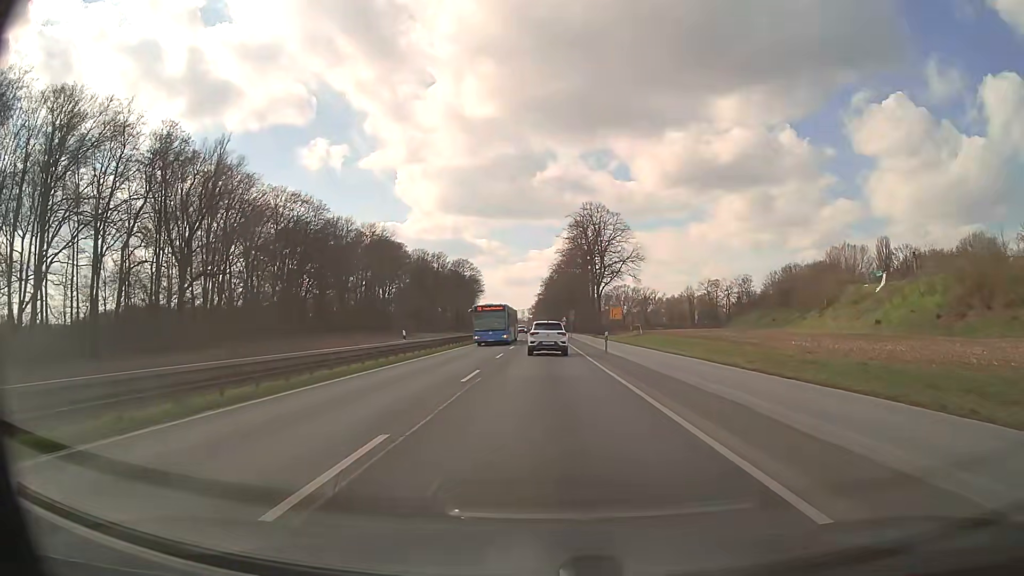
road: primary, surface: asphalt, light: Day
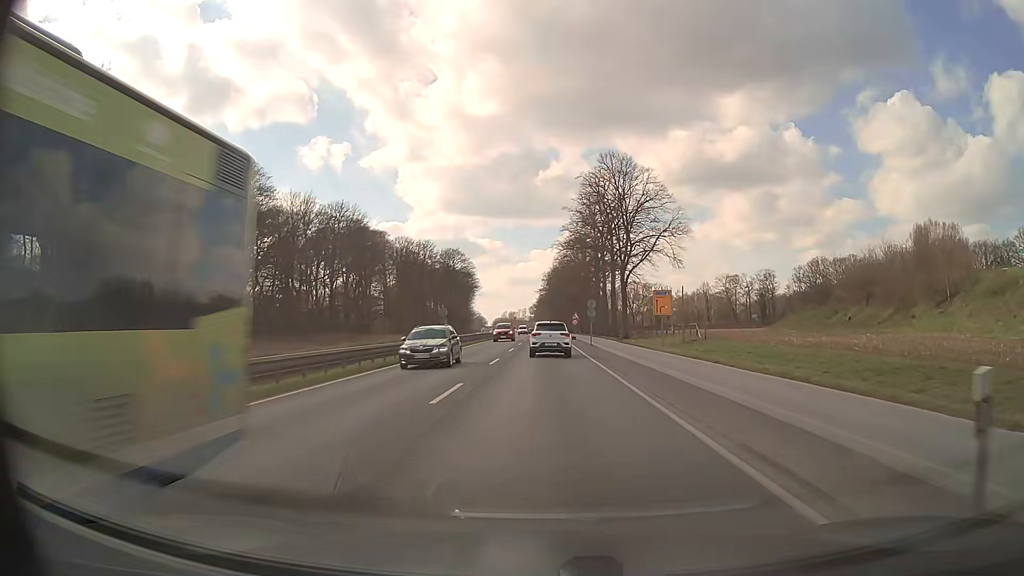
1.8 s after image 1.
(-0.1, +28.9) m; 0°
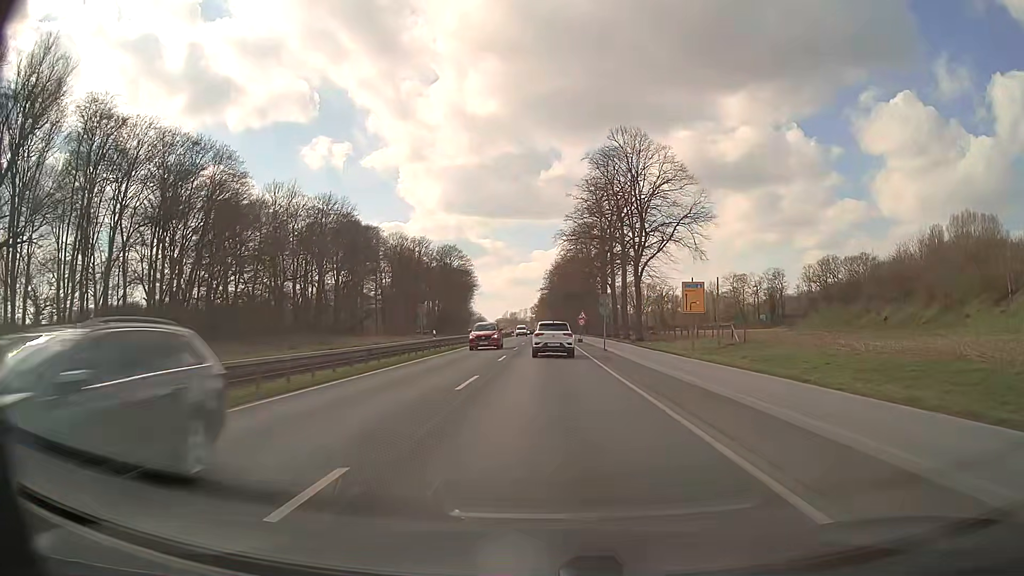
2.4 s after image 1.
(0.0, +9.5) m; 0°
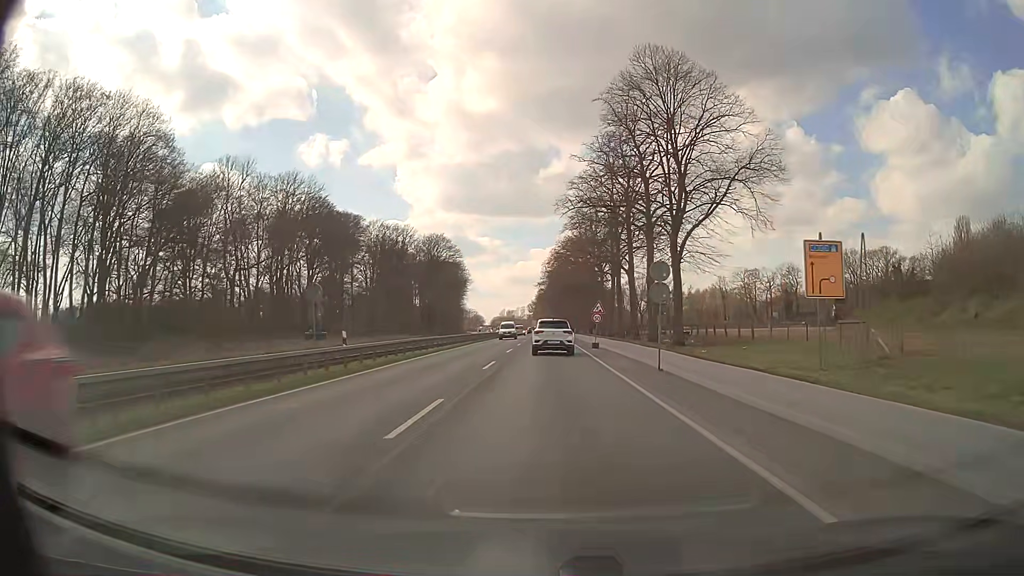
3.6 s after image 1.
(0.0, +18.7) m; 0°
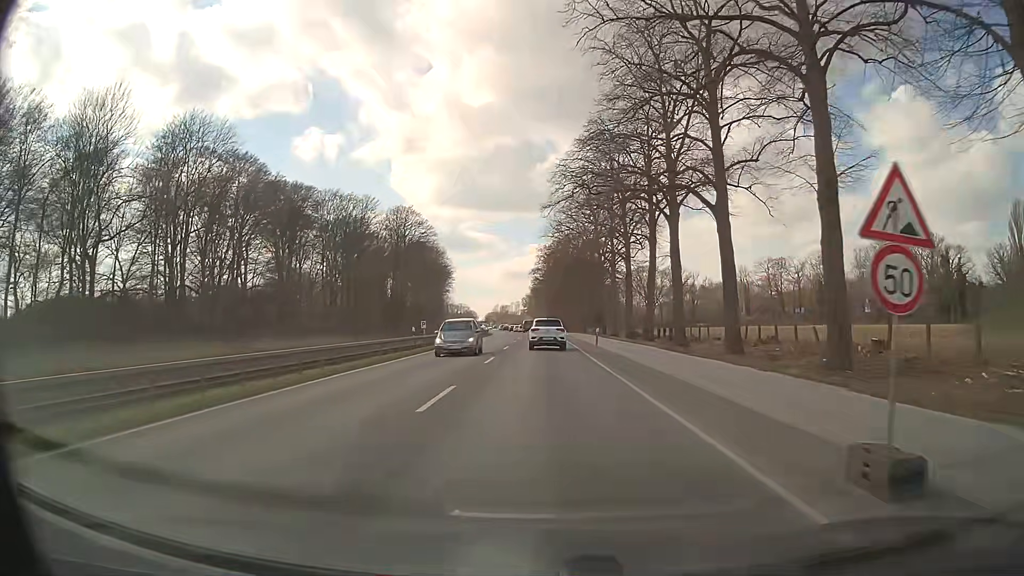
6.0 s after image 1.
(0.0, +33.7) m; +1°
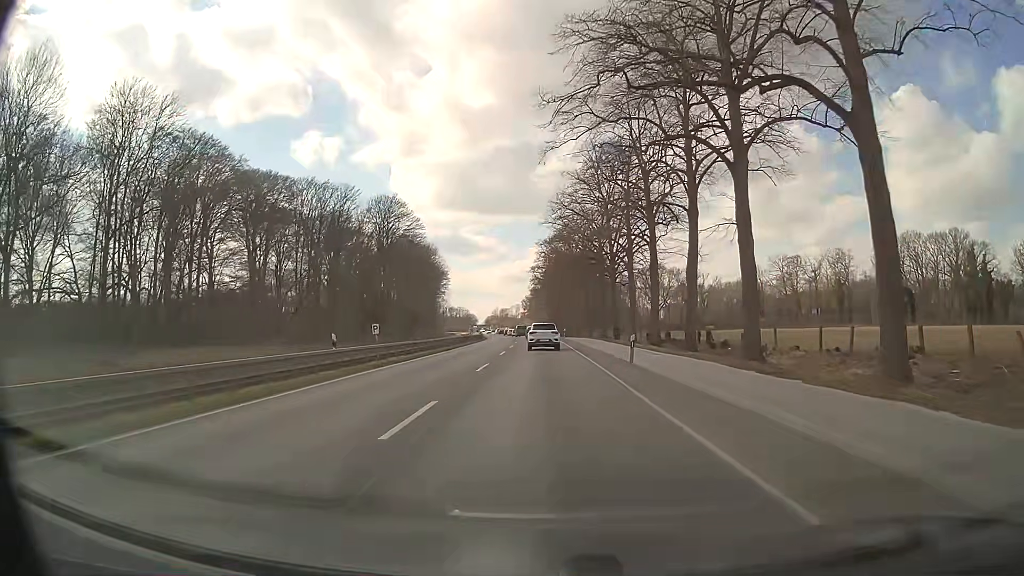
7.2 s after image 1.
(-0.1, +14.3) m; -1°
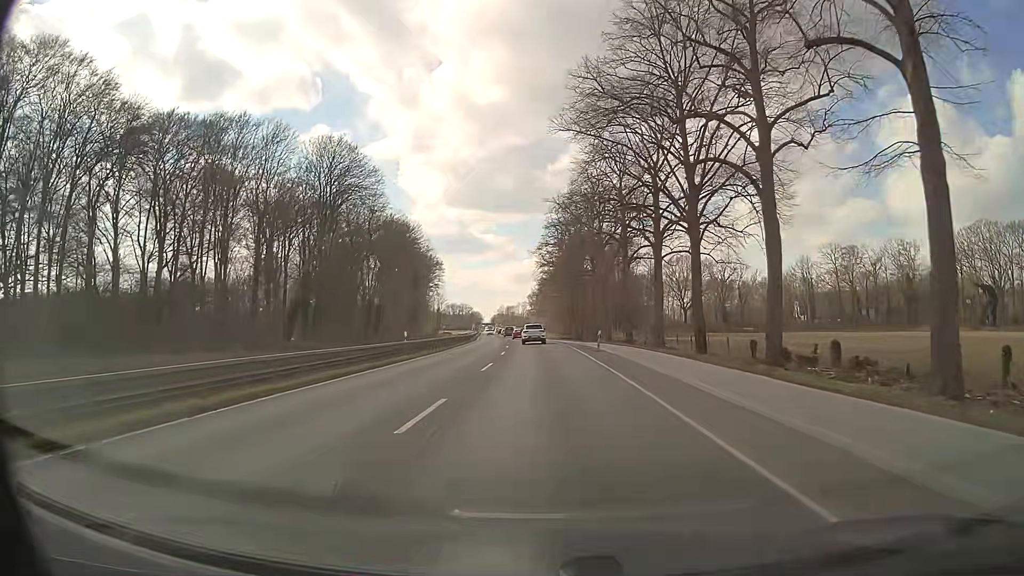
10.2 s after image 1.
(-0.2, +36.0) m; -2°
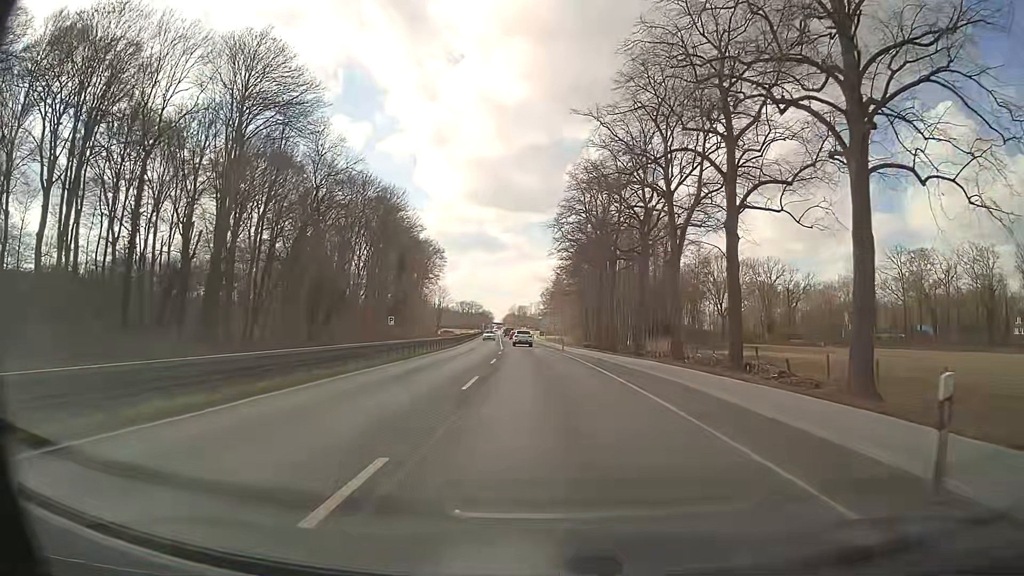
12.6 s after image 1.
(+0.1, +29.9) m; -1°
(0, +10) (0, +20) (0, +30) (-1, +40) (-1, +50) (-1, +60) (-2, +70) (-2, +80) (-3, +90) (-4, +100) m
